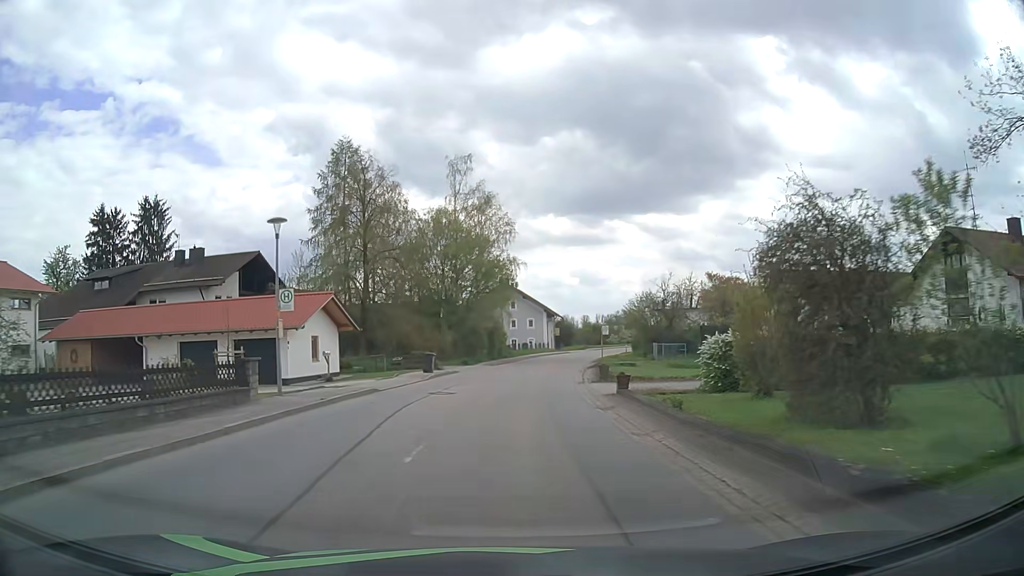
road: tertiary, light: Day
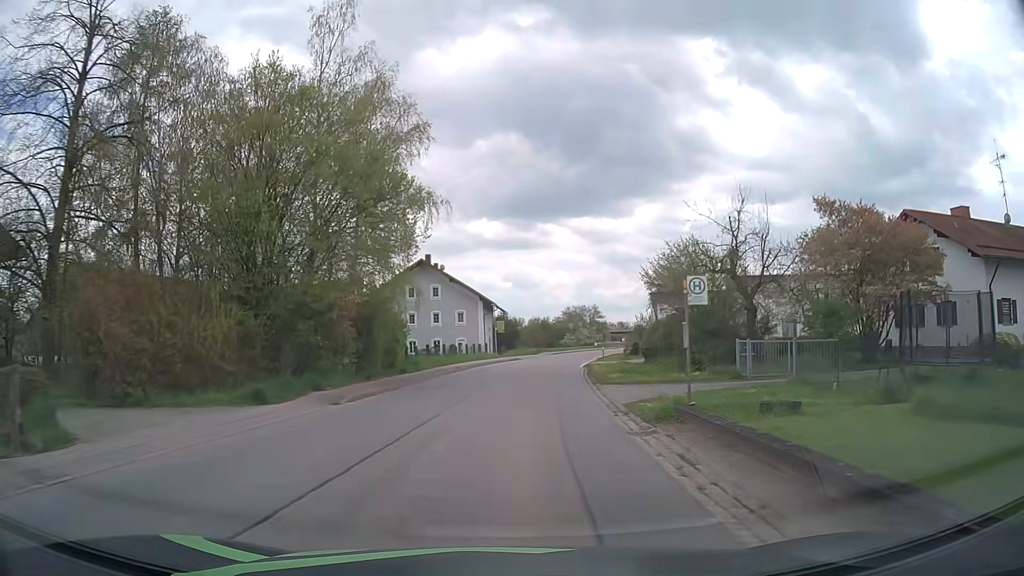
(+1.2, +31.2) m; +5°
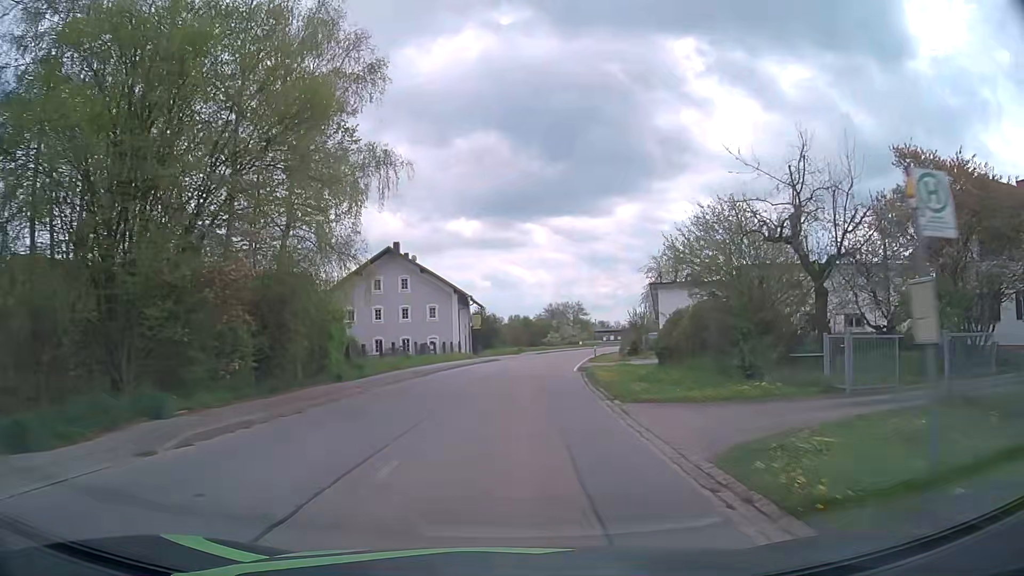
(+0.1, +8.2) m; +2°
(0, +10) (+1, +20) (+1, +30) (+2, +40) (+4, +50) (+6, +60) (+8, +69) (+10, +79) (+13, +89) (+16, +98) m
